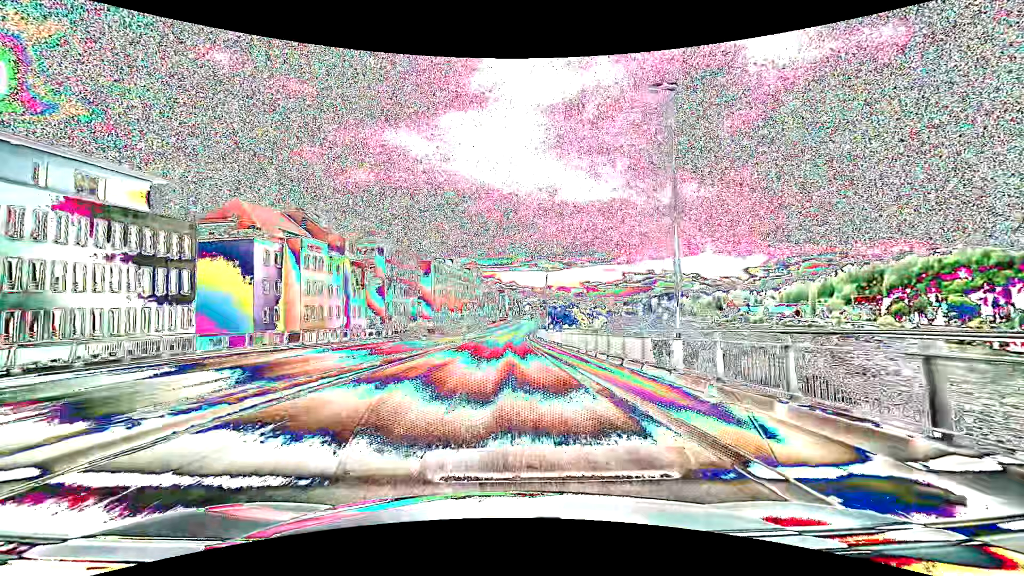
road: primary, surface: asphalt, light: Day
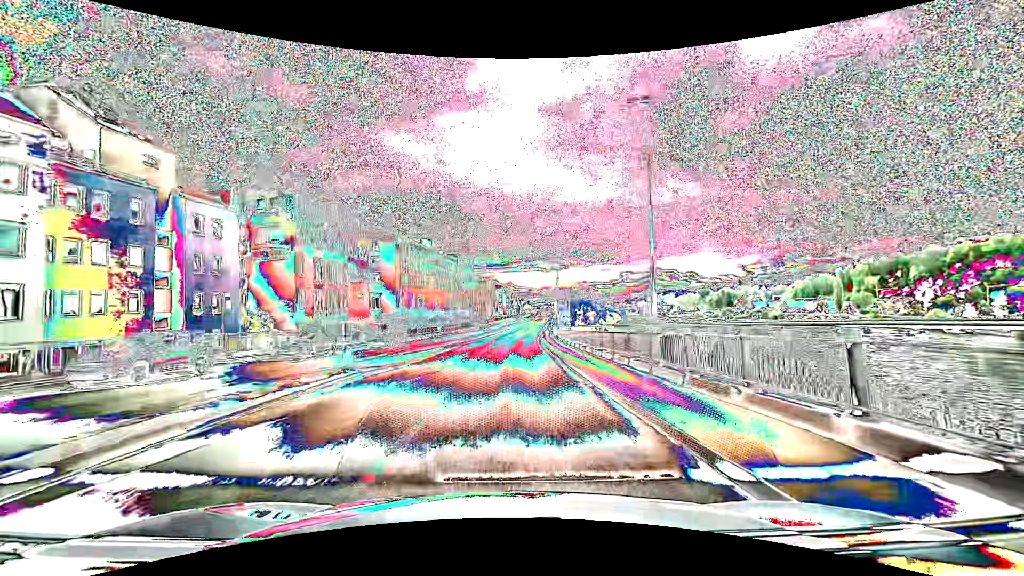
(-0.1, +39.7) m; 0°
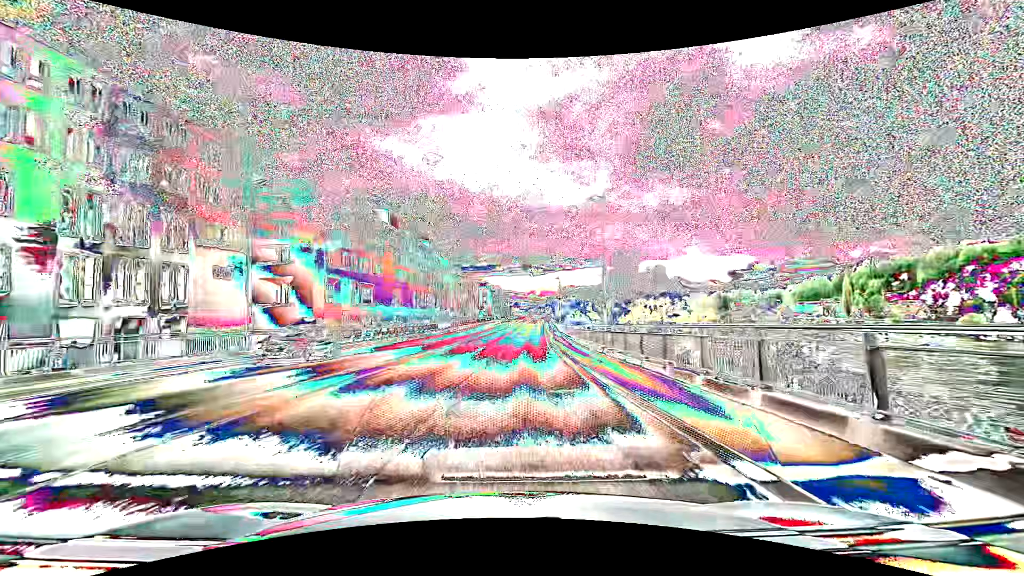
(+0.3, +33.4) m; +1°
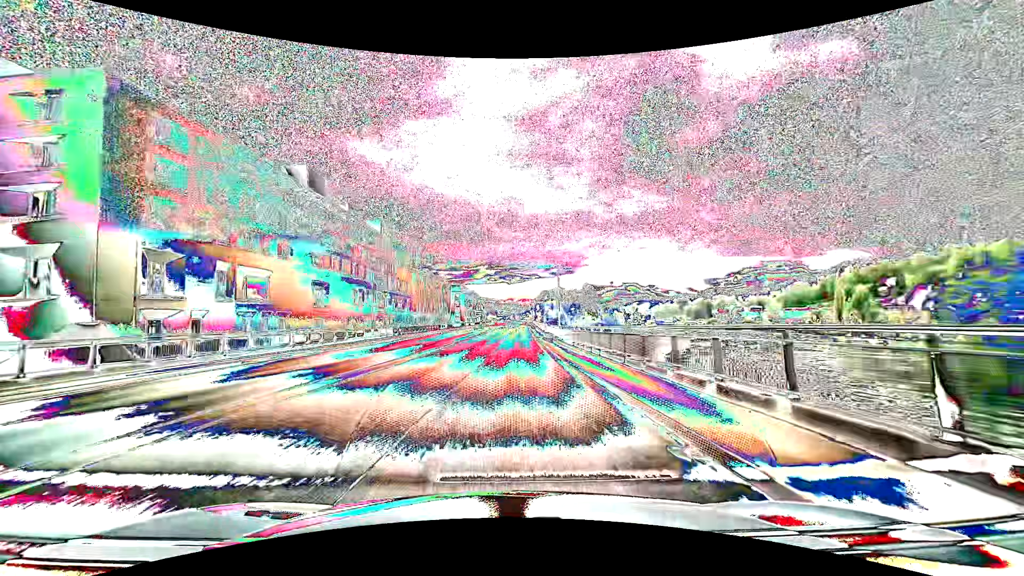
(+0.7, +27.2) m; +3°
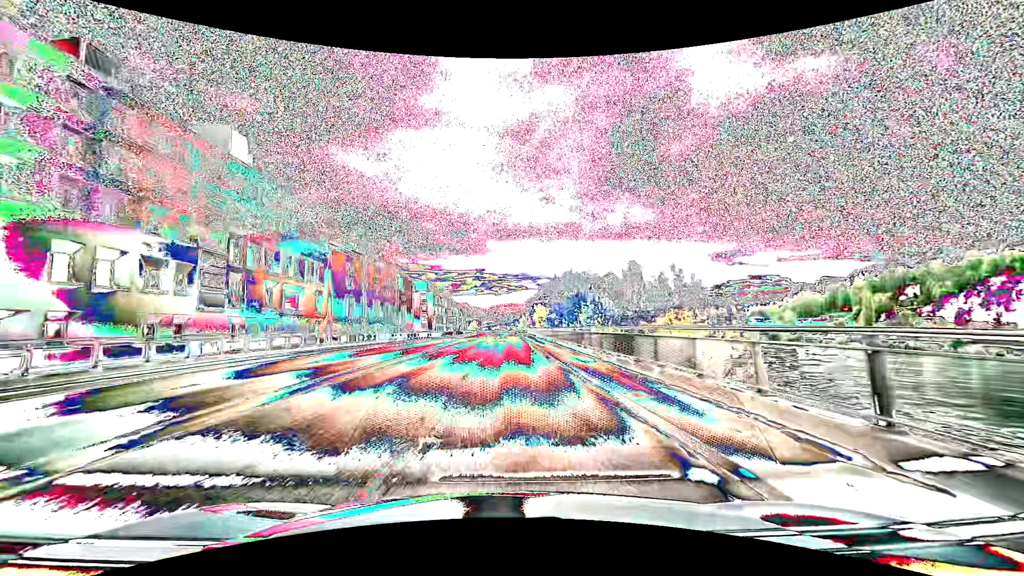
(+0.8, +49.4) m; +2°
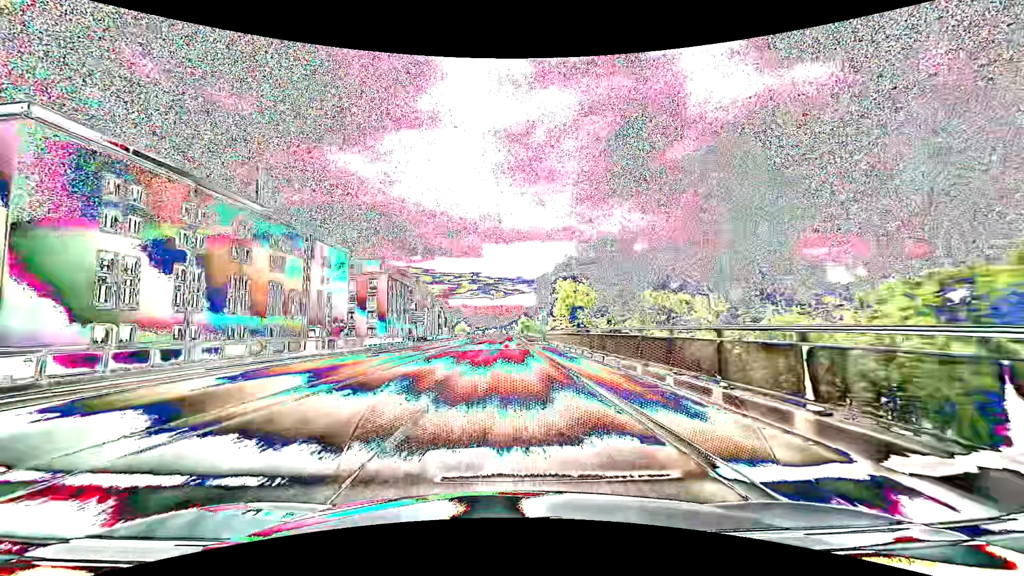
(0.0, +51.4) m; 0°
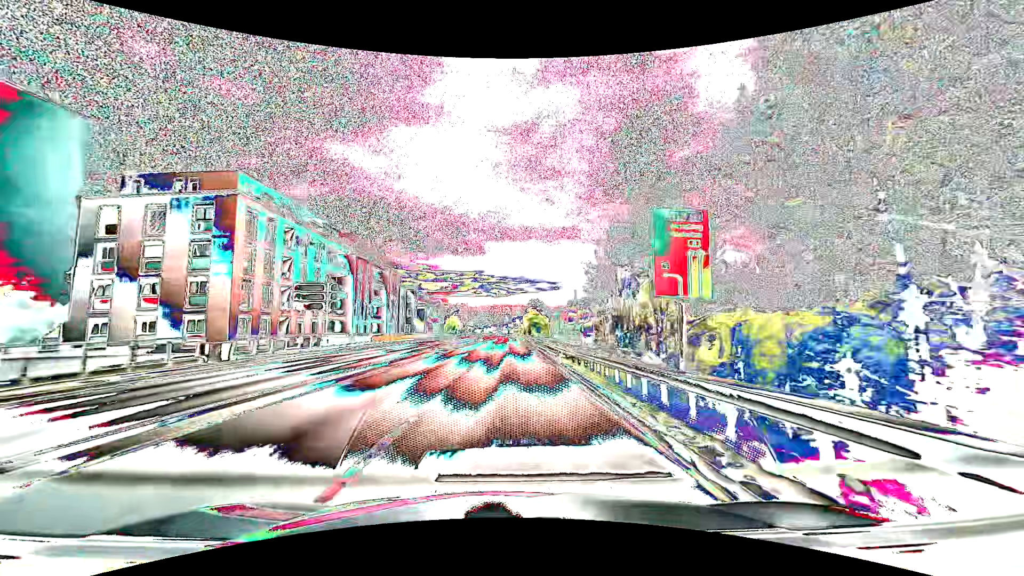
(0.0, +52.6) m; 0°
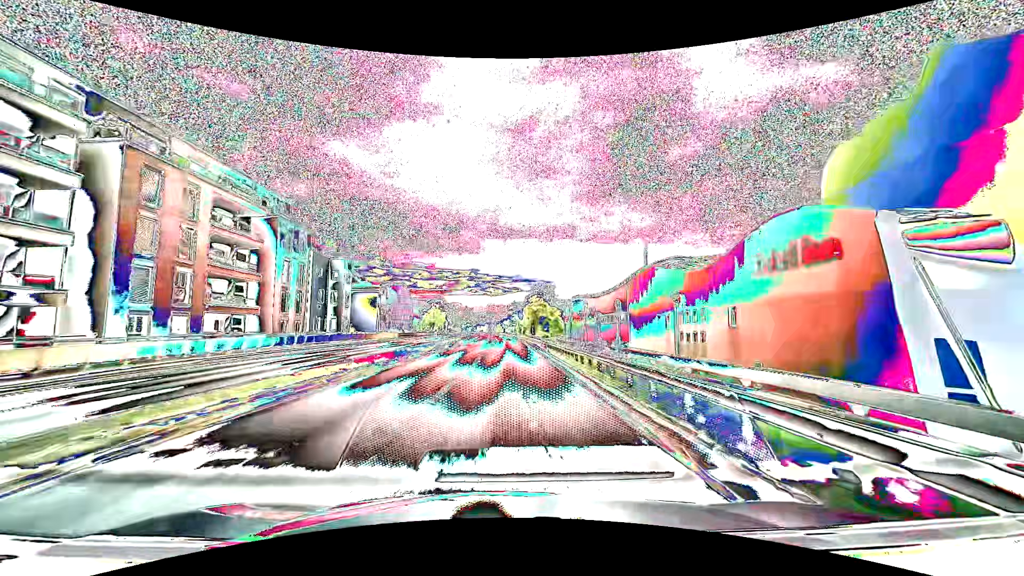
(+0.4, +42.7) m; +1°
(0, +10) (0, +20) (0, +30) (0, +40) (0, +50) (0, +60) (0, +70) (0, +80) (-1, +90) (-1, +100) m
